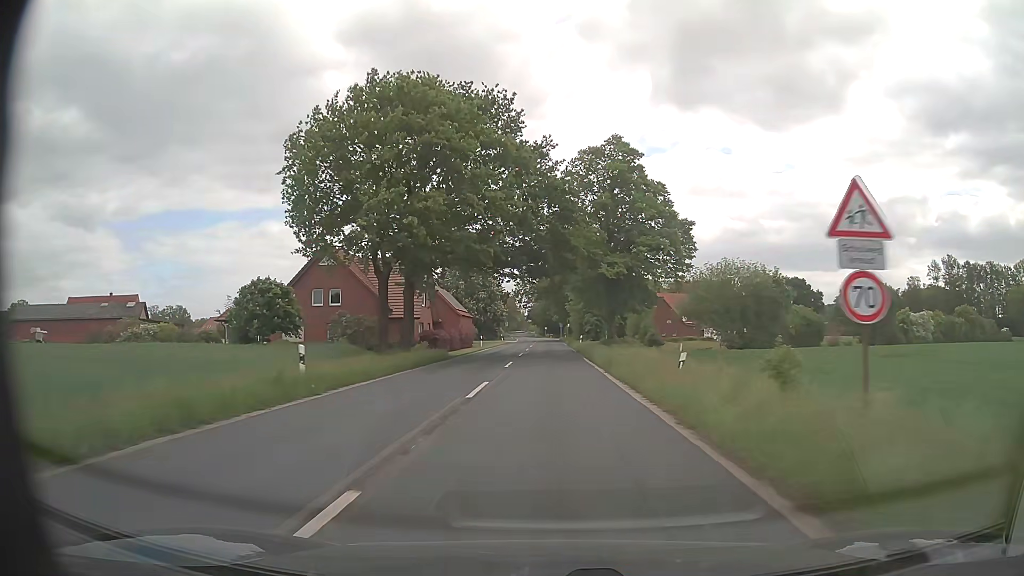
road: secondary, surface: asphalt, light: Day
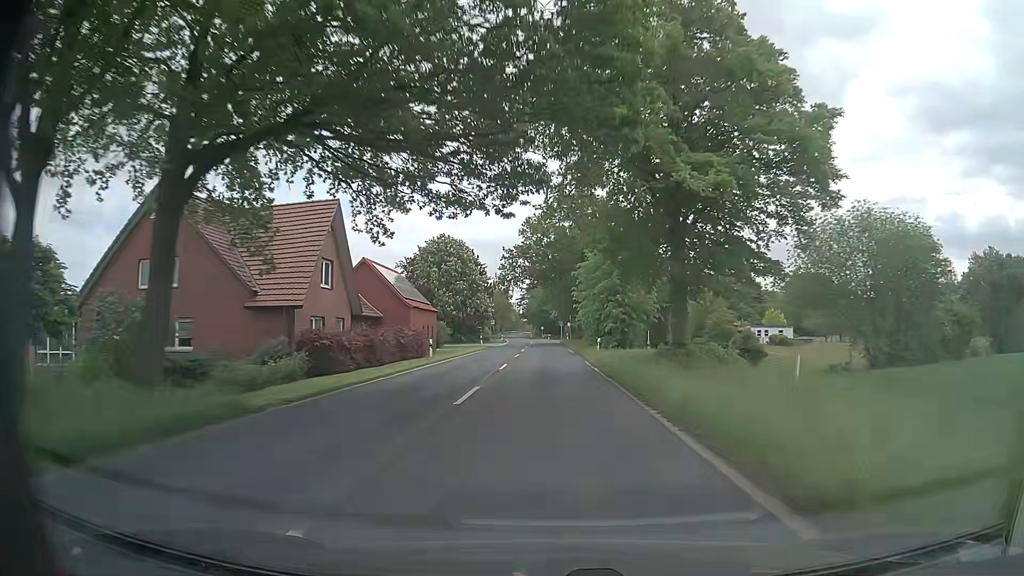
(0.0, +24.8) m; 0°
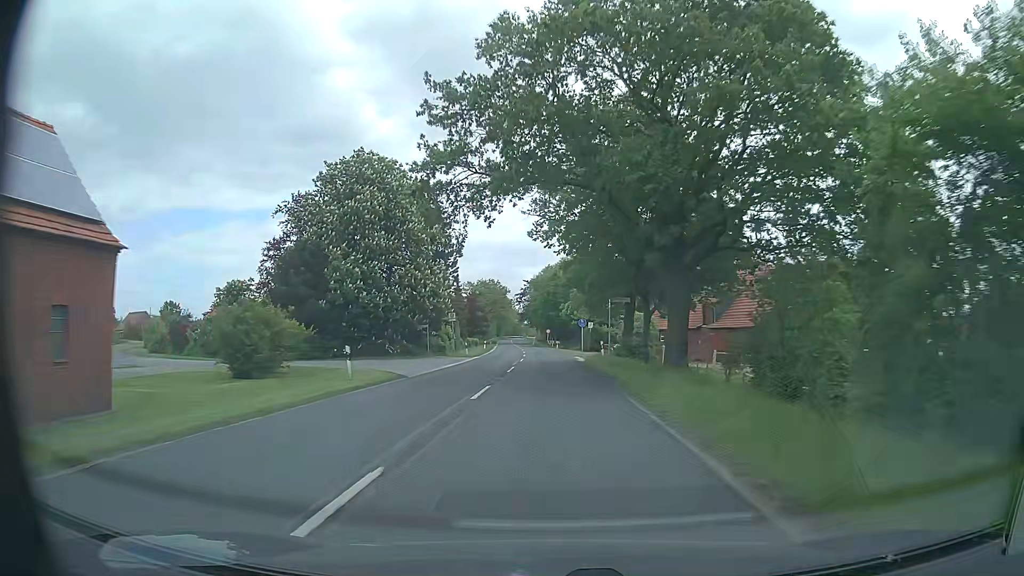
(-0.2, +45.7) m; -1°
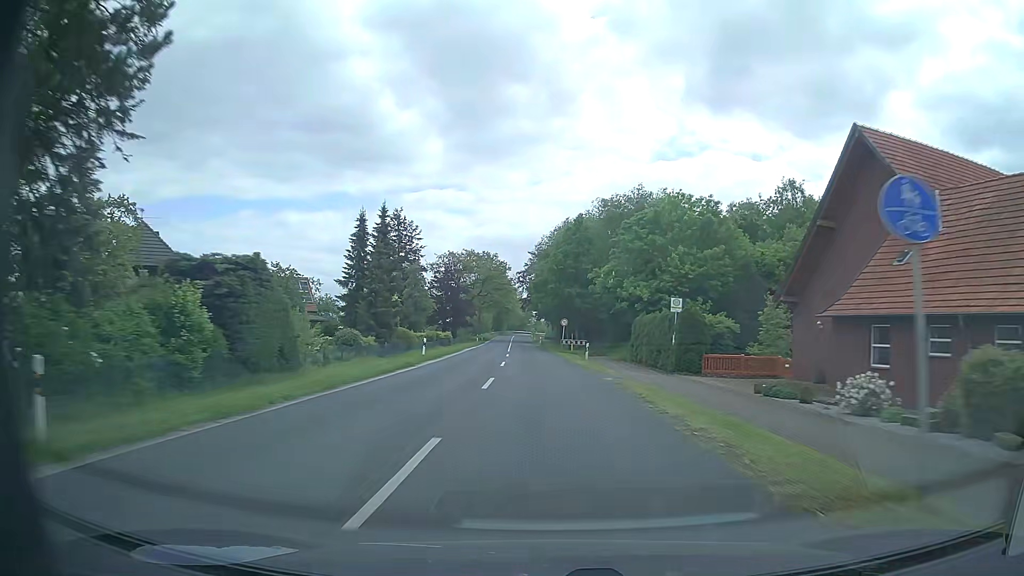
(+0.2, +46.3) m; 0°
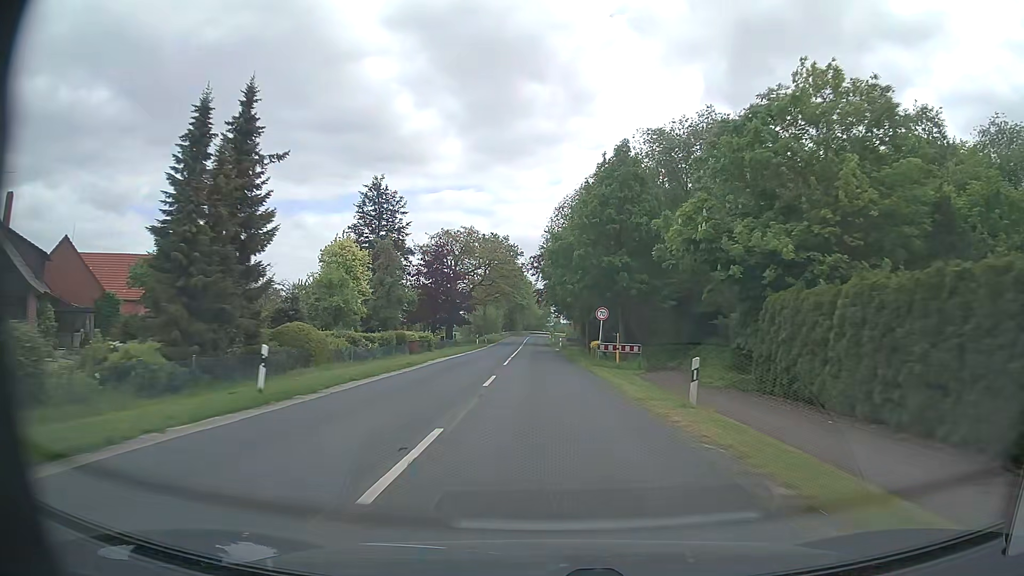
(-0.3, +23.4) m; -1°
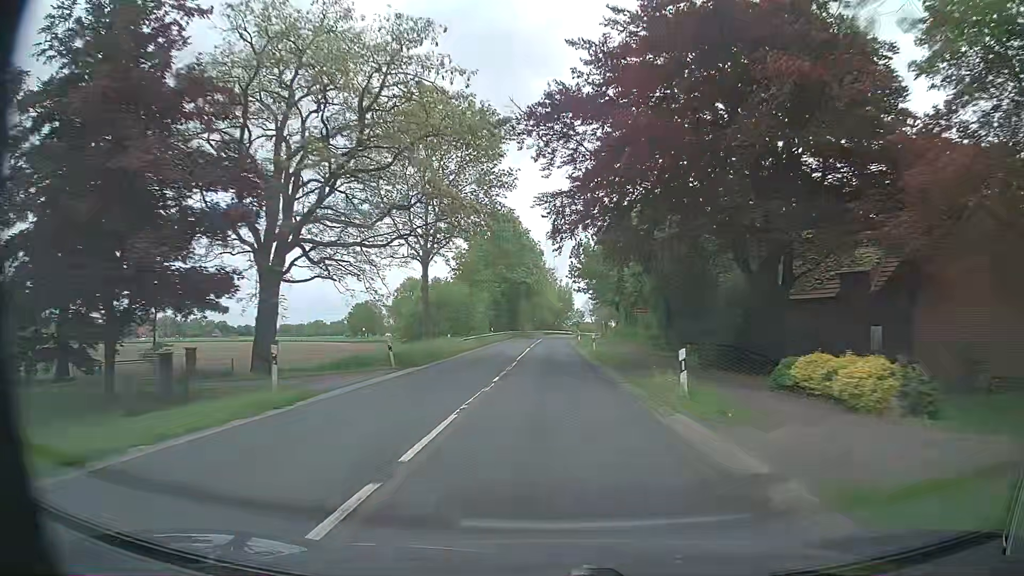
(-1.3, +58.8) m; -2°
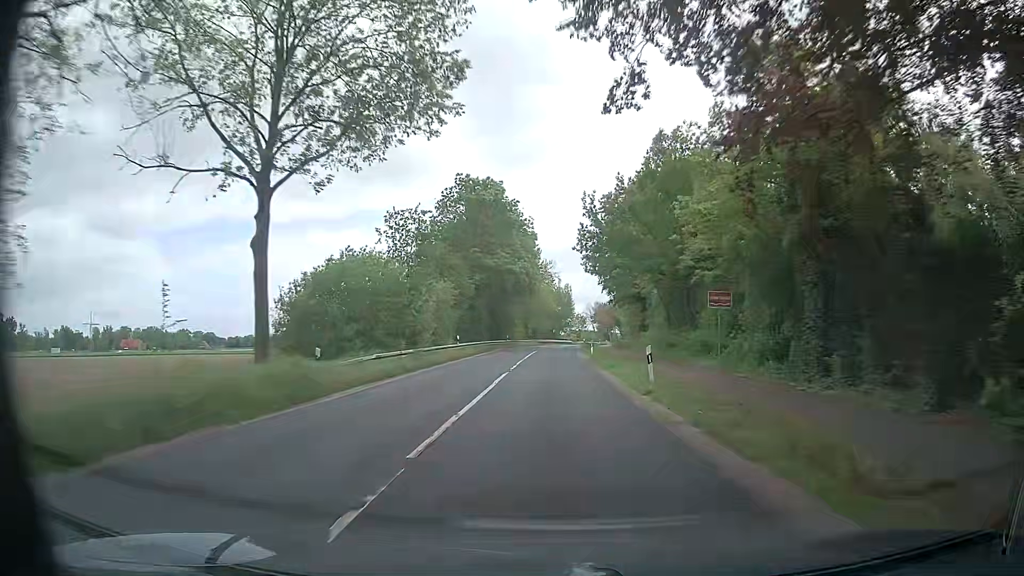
(+0.1, +23.6) m; 0°
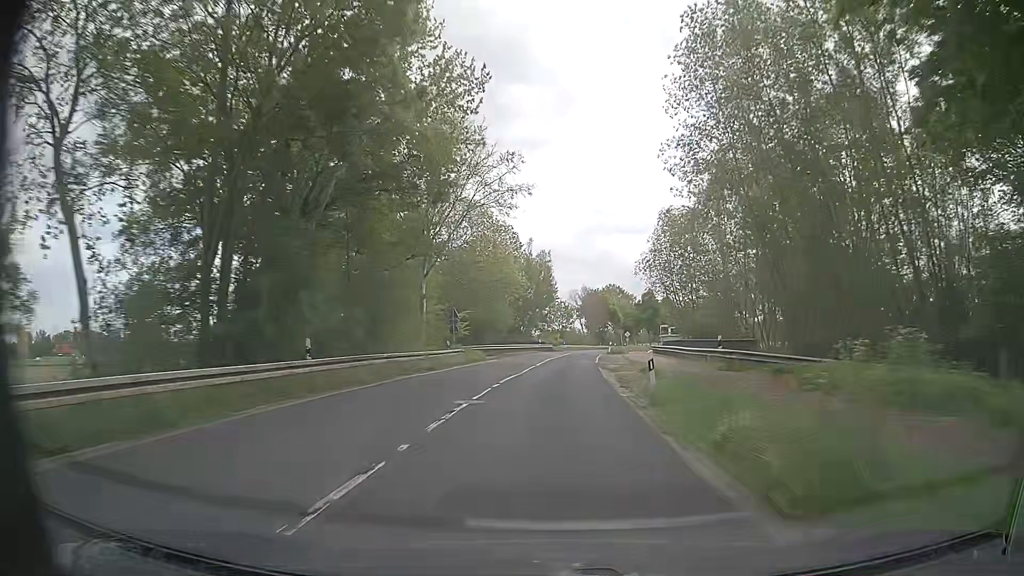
(+0.9, +58.6) m; +2°
(0, +10) (0, +20) (+1, +30) (+1, +40) (+2, +50) (+3, +60) (+4, +70) (+5, +80) (+7, +90) (+9, +99) m
